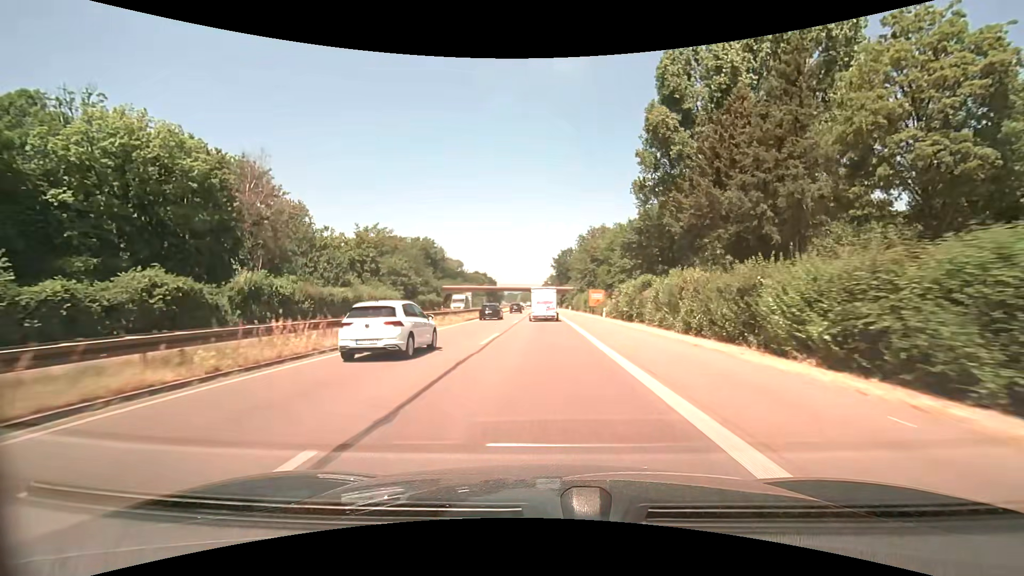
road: trunk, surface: asphalt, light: Day
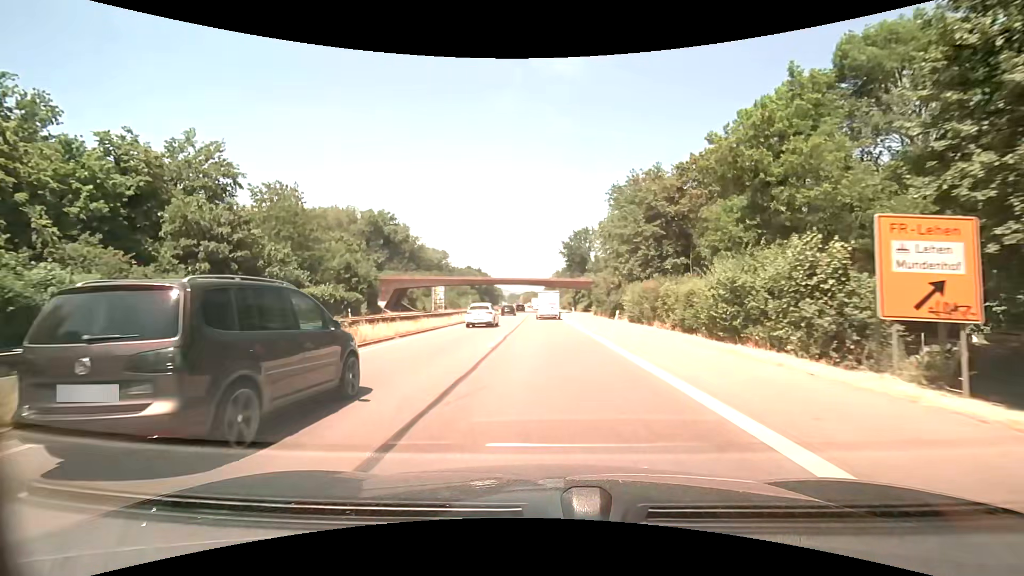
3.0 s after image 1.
(-0.6, +55.9) m; -1°
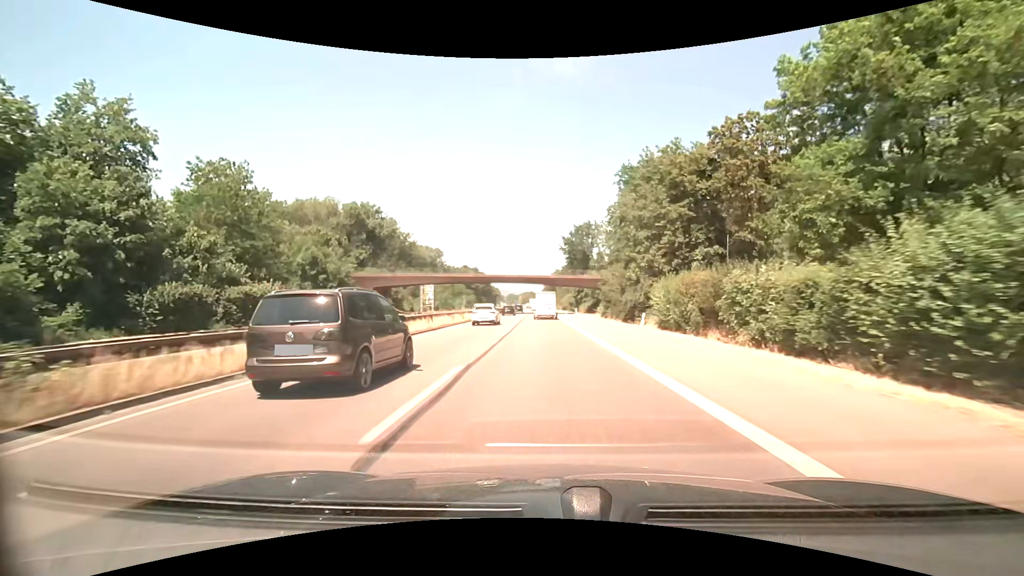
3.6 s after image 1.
(+0.1, +10.9) m; +1°
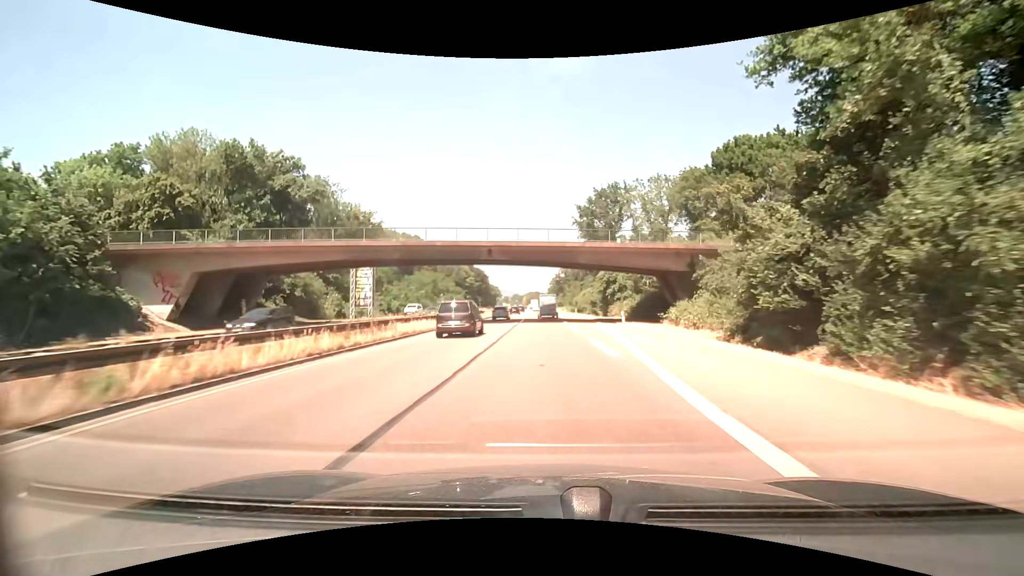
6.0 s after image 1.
(-0.2, +43.7) m; -1°
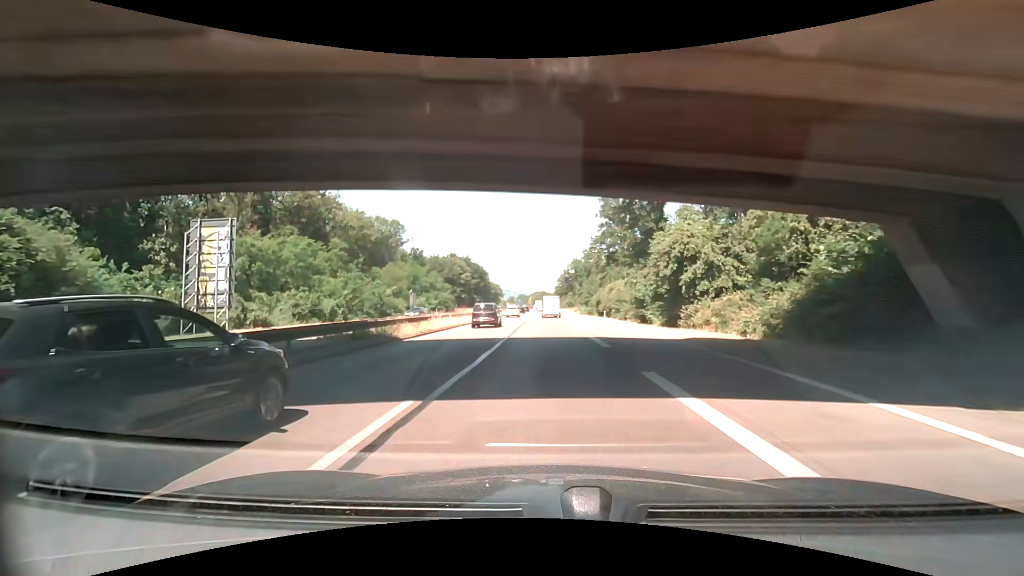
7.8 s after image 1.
(-0.2, +33.5) m; -1°
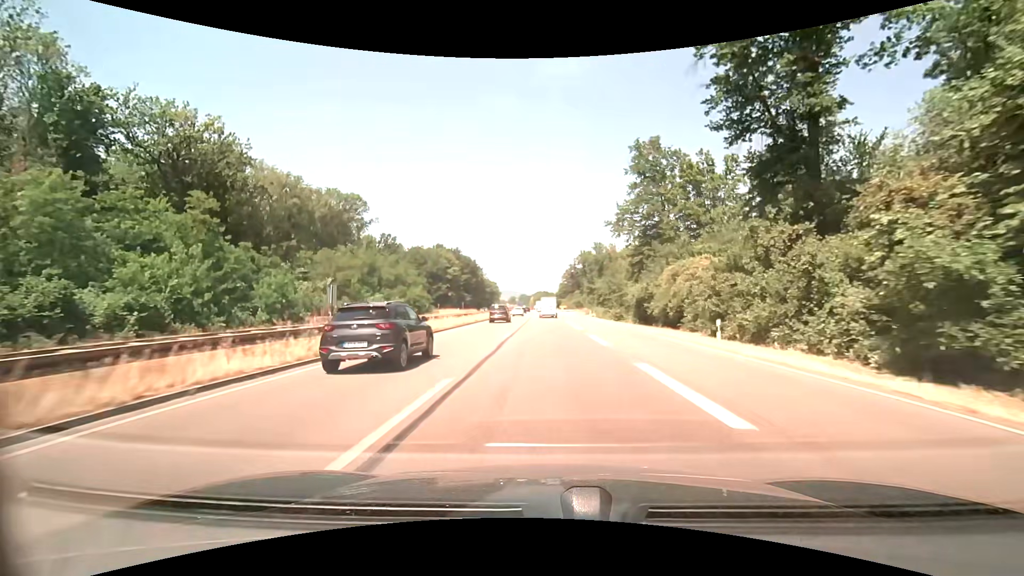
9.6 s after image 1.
(-0.2, +34.6) m; 0°
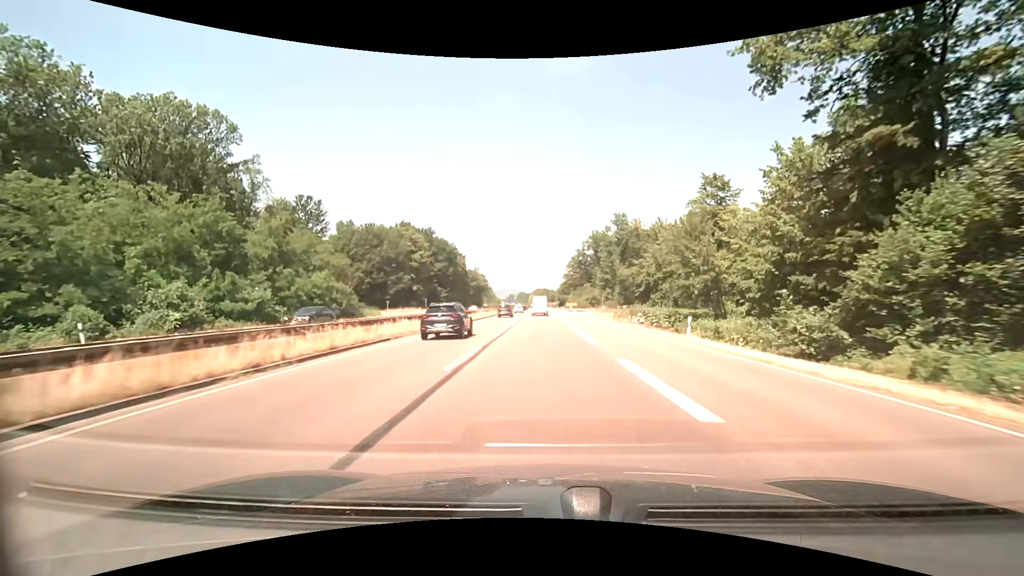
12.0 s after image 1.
(0.0, +47.9) m; 0°
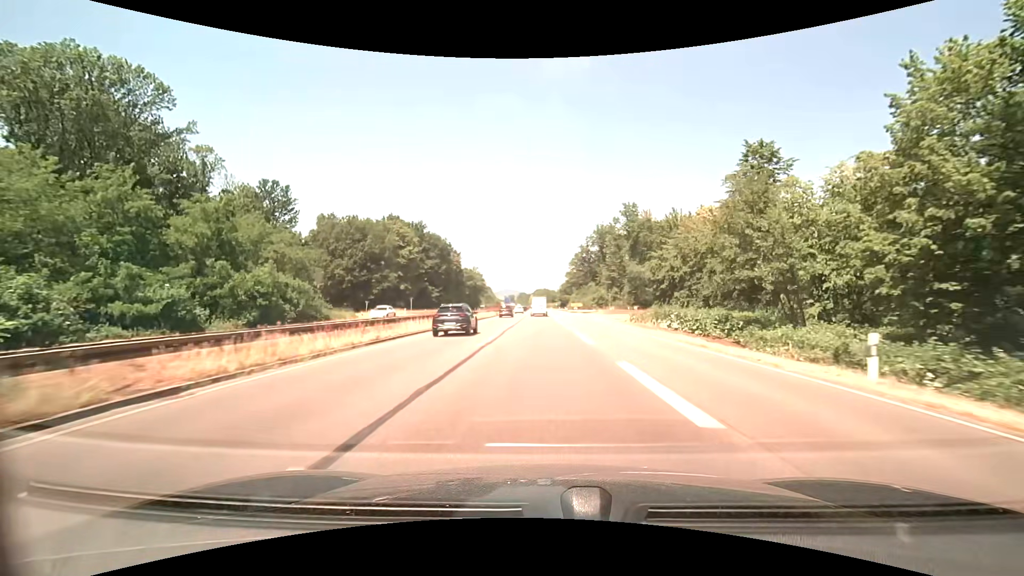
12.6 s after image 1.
(0.0, +12.3) m; 0°
(0, +10) (0, +20) (0, +30) (0, +40) (0, +50) (0, +60) (0, +70) (-1, +80) (-1, +90) (-1, +100) m
